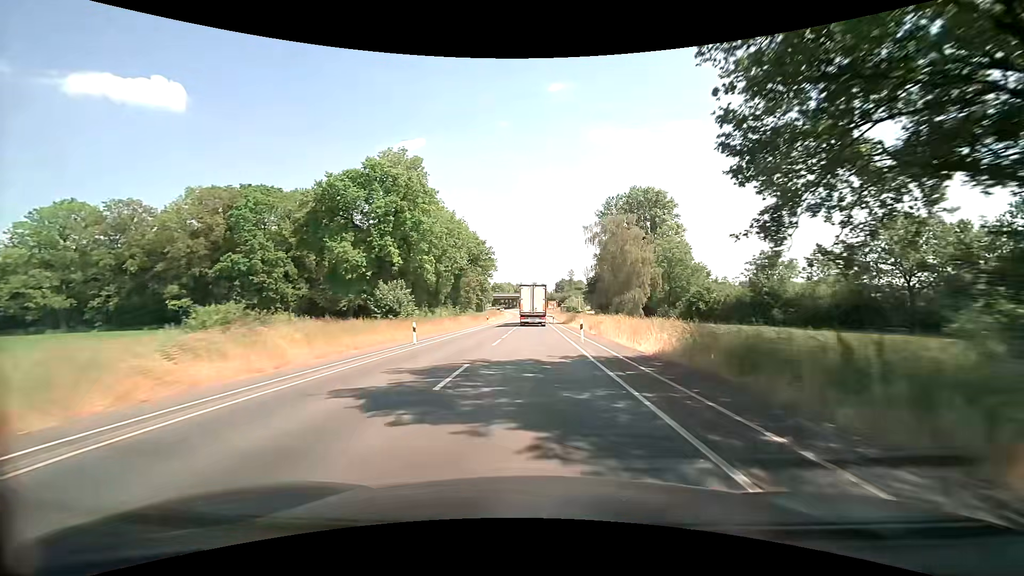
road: secondary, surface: asphalt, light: Day
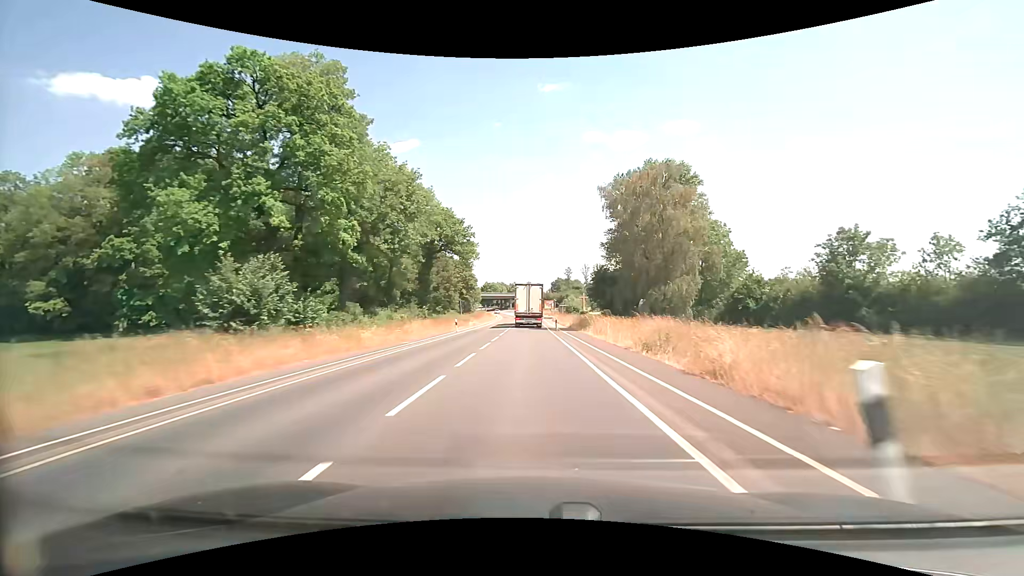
(+0.2, +20.4) m; +1°
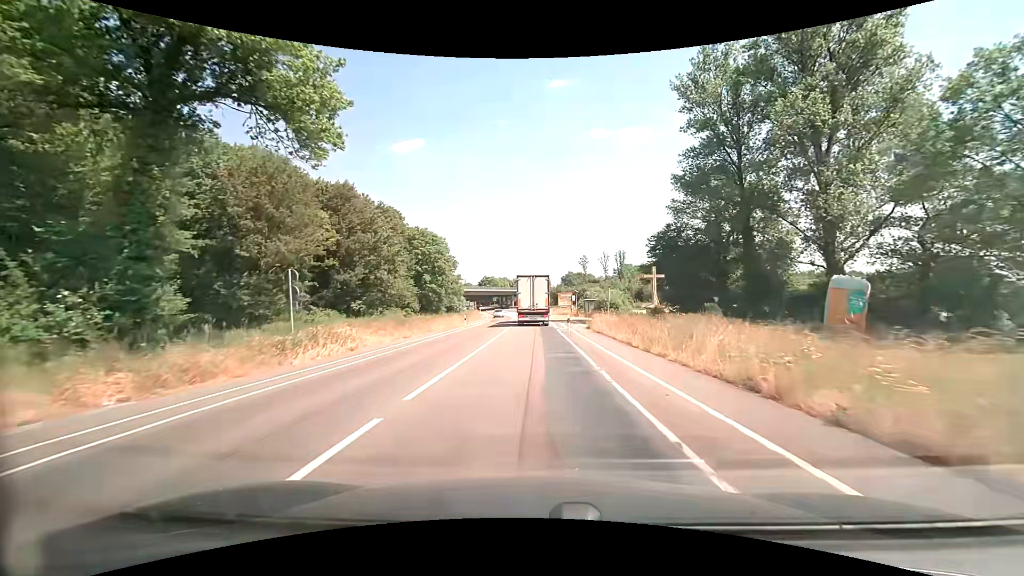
(-0.2, +47.0) m; -1°
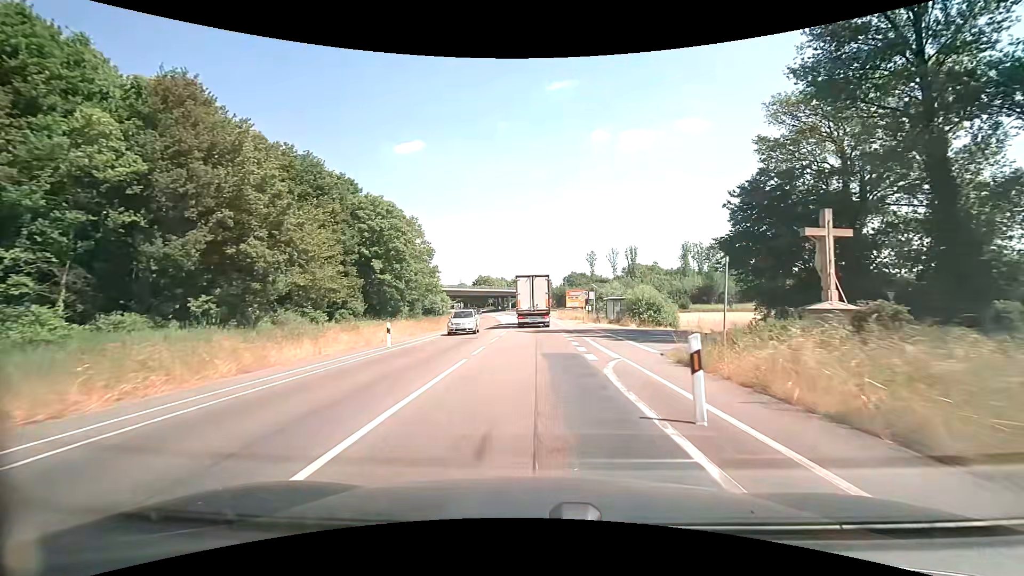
(+0.2, +22.9) m; +1°
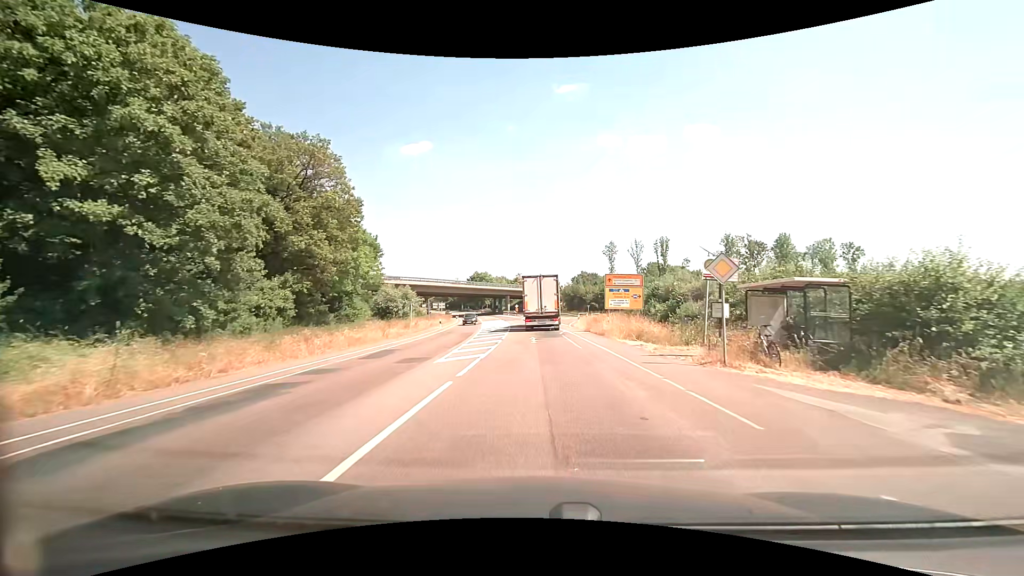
(-0.2, +33.9) m; -1°
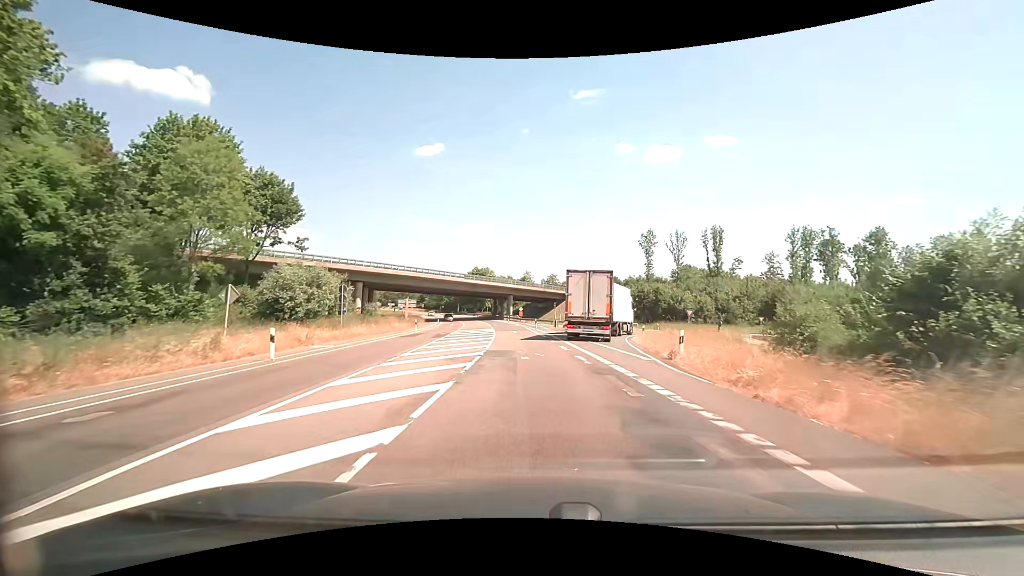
(-0.2, +32.5) m; -1°
(0, +10) (0, +20) (-1, +30) (-1, +40) (-2, +50) (-3, +60) (-4, +70) (-6, +80) (-7, +90) (-9, +99) m
